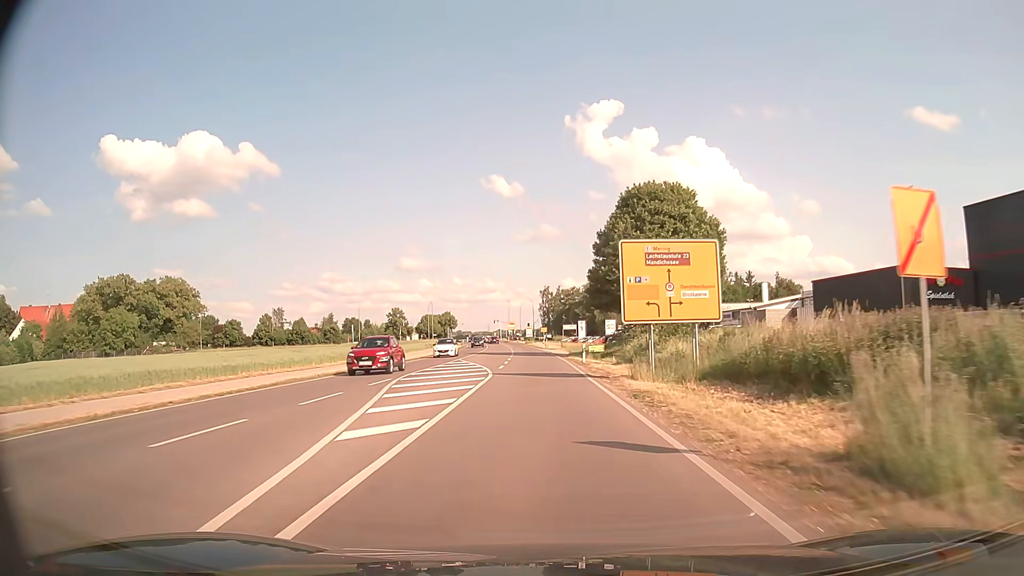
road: primary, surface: asphalt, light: Day
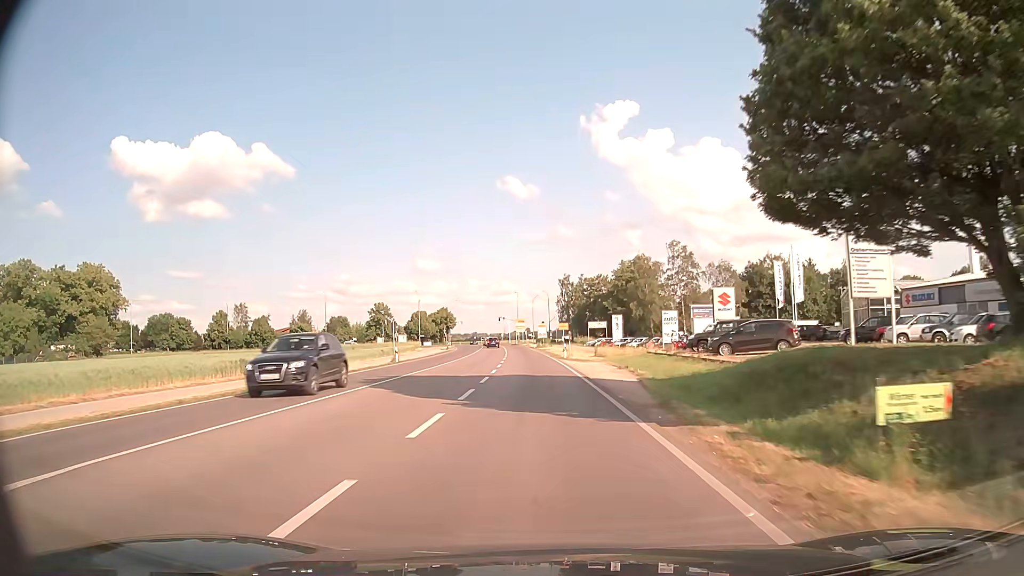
(-0.4, +39.5) m; -1°
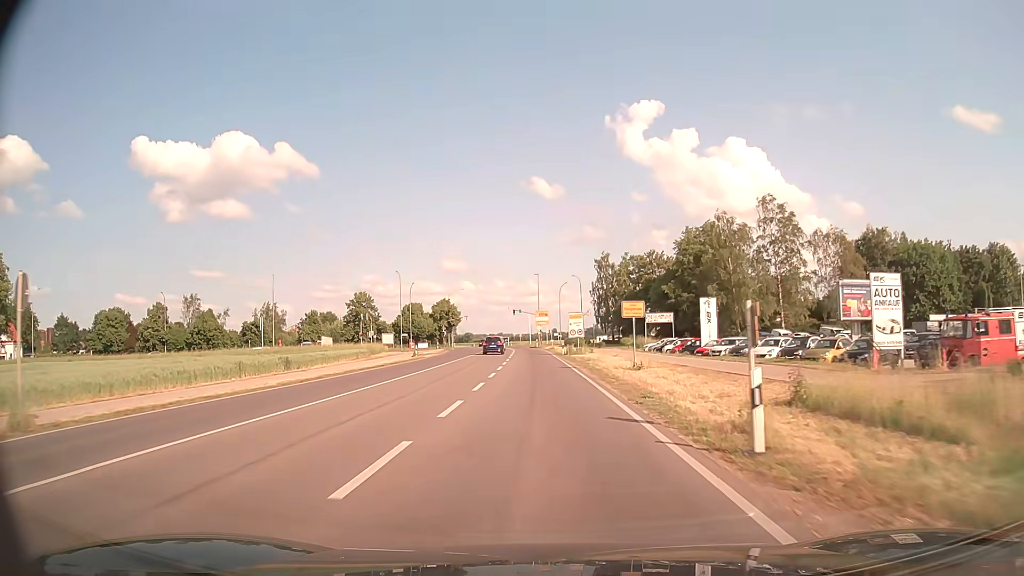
(-0.8, +39.7) m; -2°
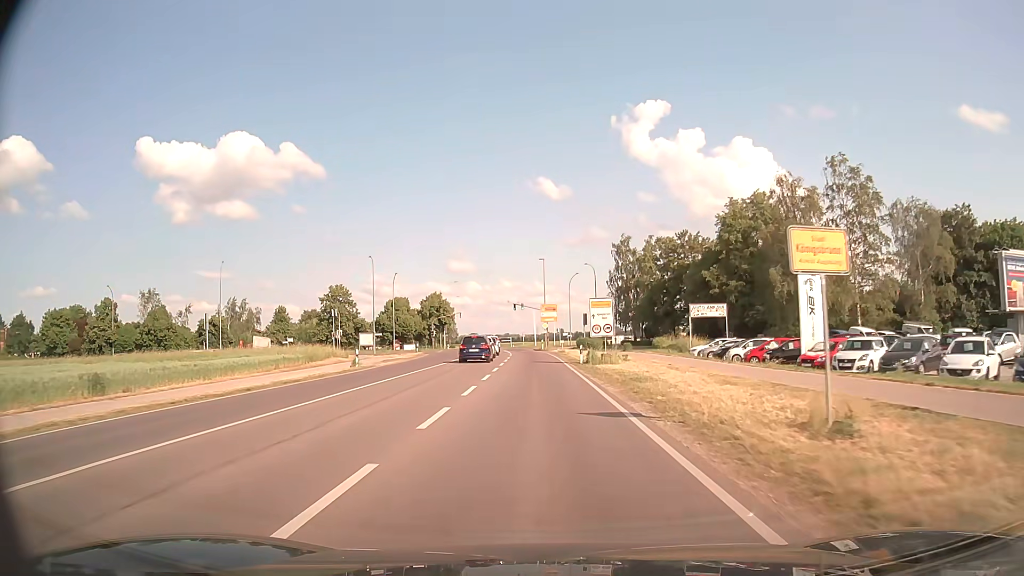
(-0.2, +19.6) m; -1°
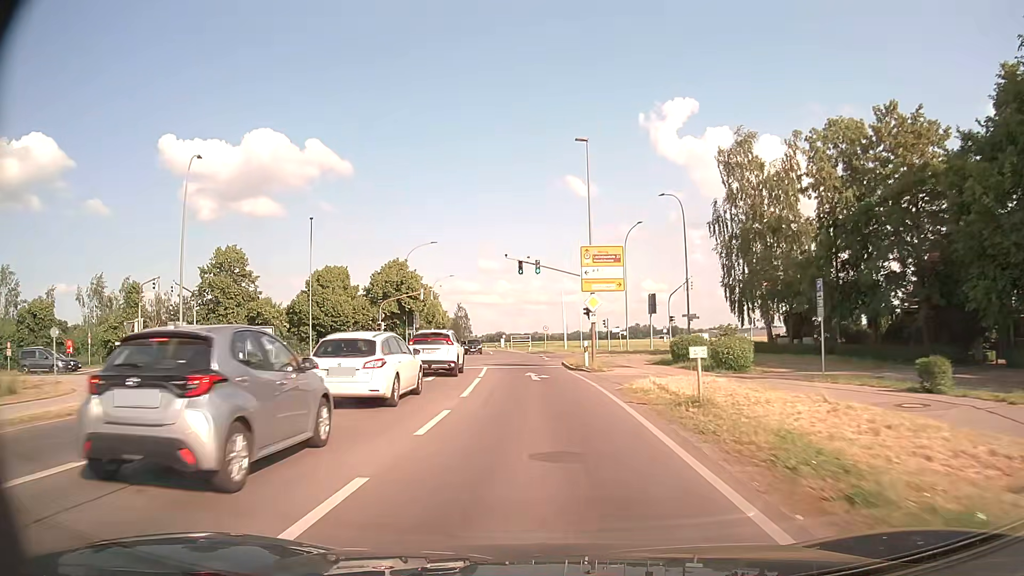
(-0.8, +48.9) m; -2°
(0, +10) (0, +20) (-1, +30) (-1, +40) (-2, +50) (-3, +60) (-4, +70) (-5, +80) (-6, +90) (-7, +100) m
